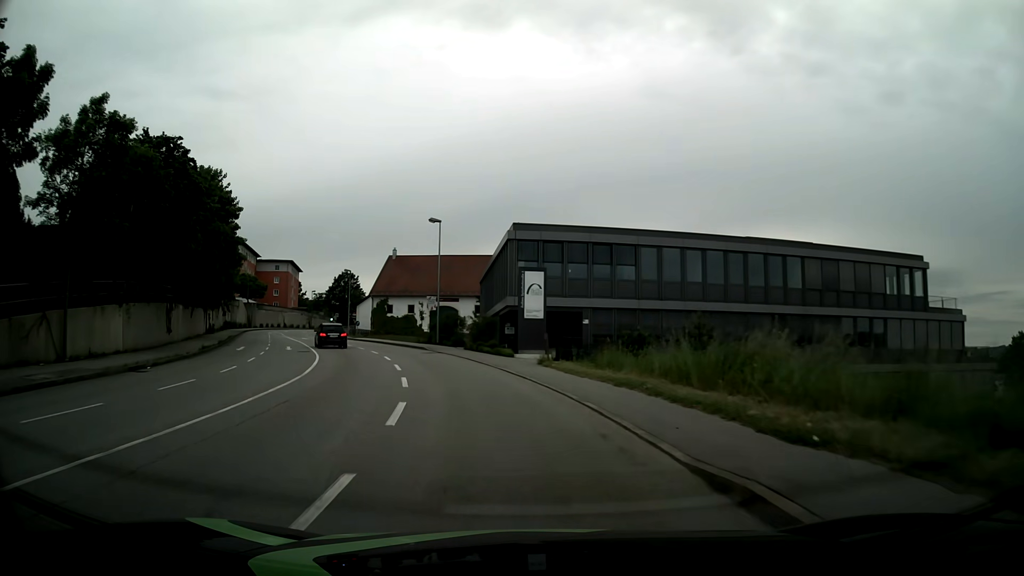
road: tertiary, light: Day
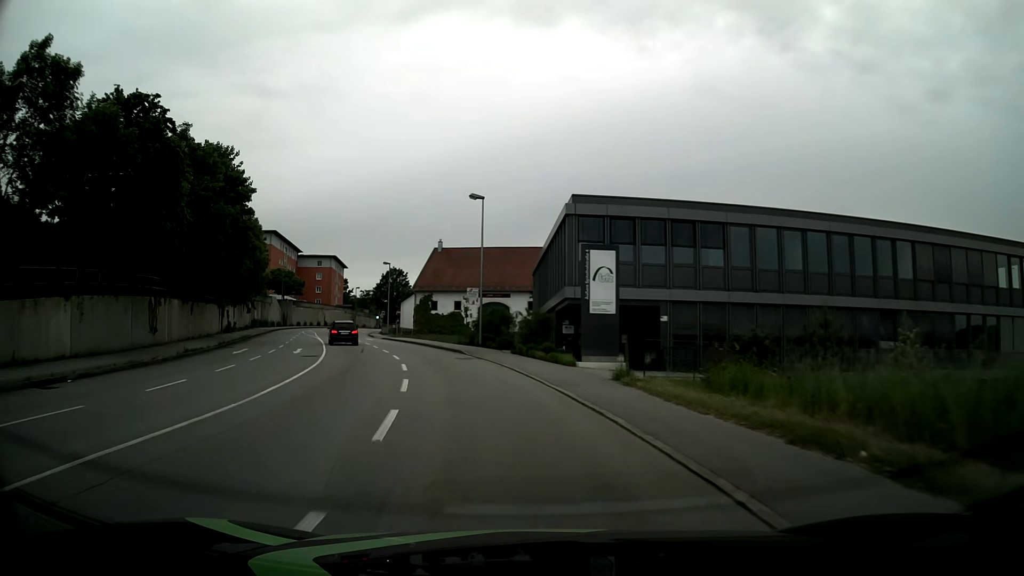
(-0.3, +7.5) m; -5°
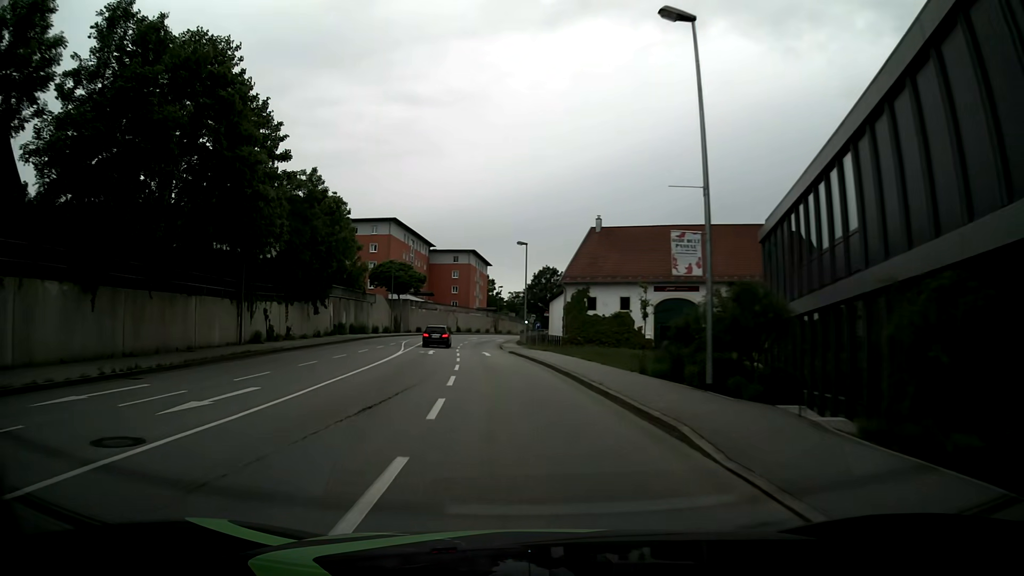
(-2.7, +22.1) m; -14°
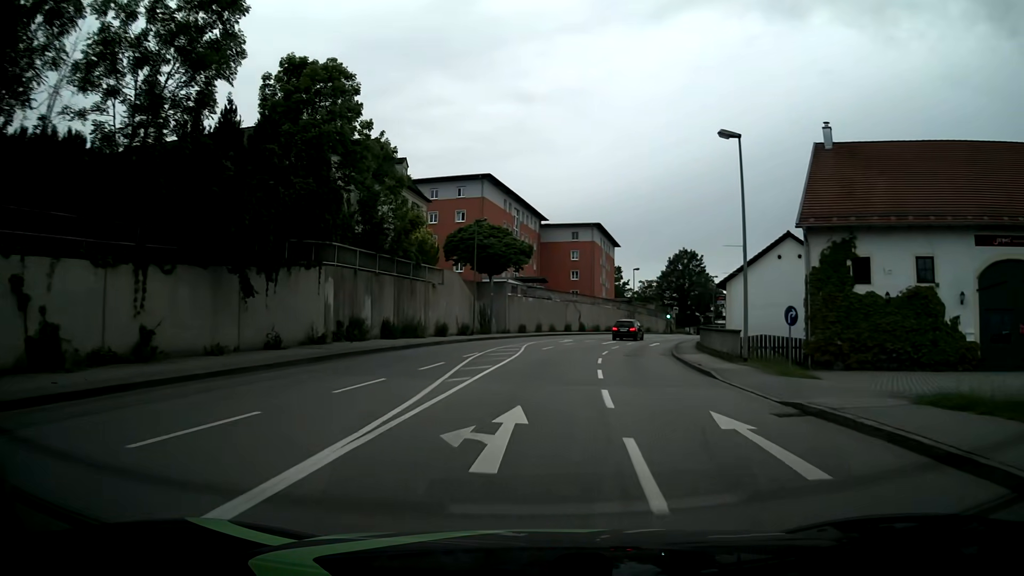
(-3.5, +28.9) m; -10°
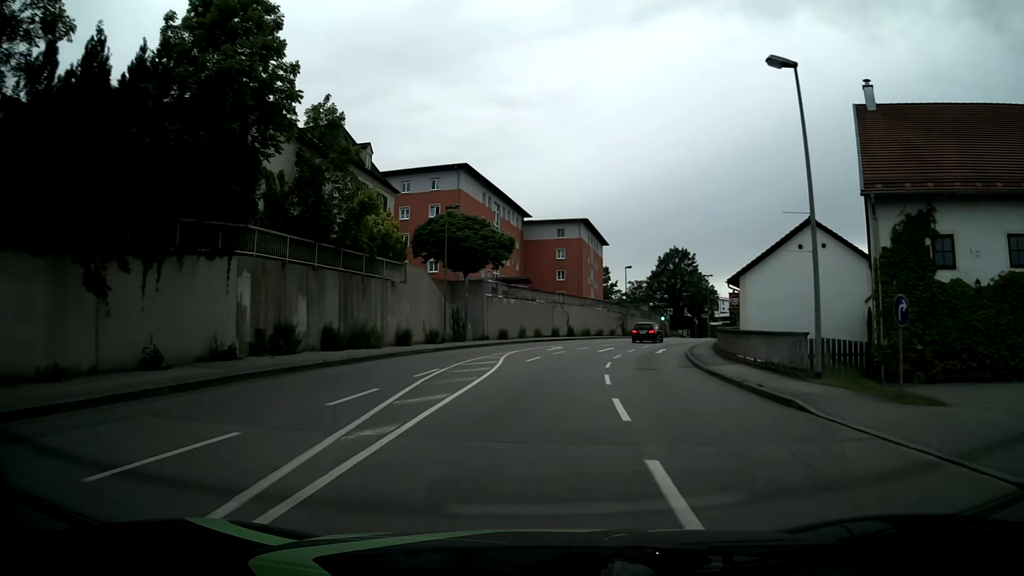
(+0.1, +7.1) m; +2°
